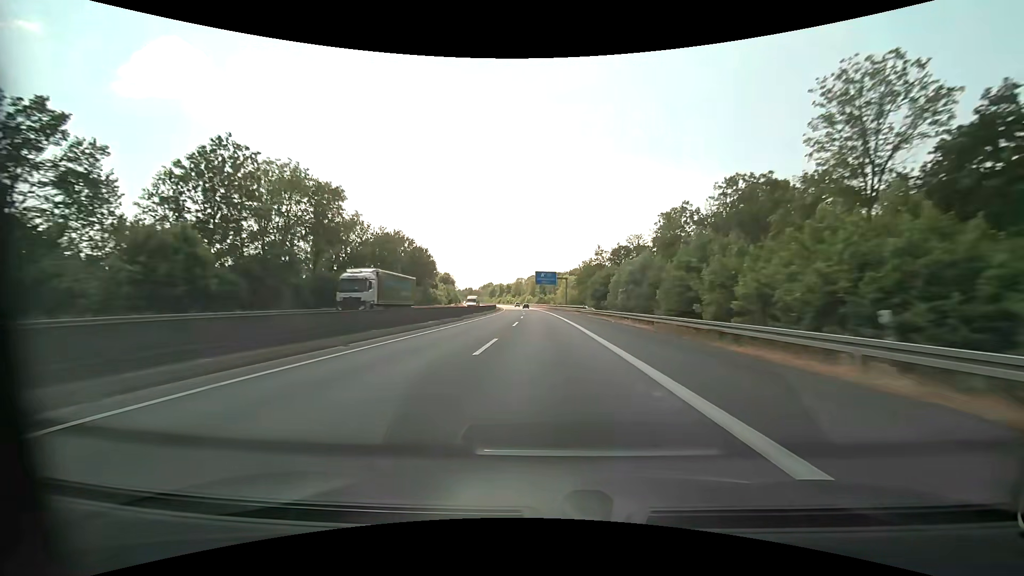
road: motorway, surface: asphalt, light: Day
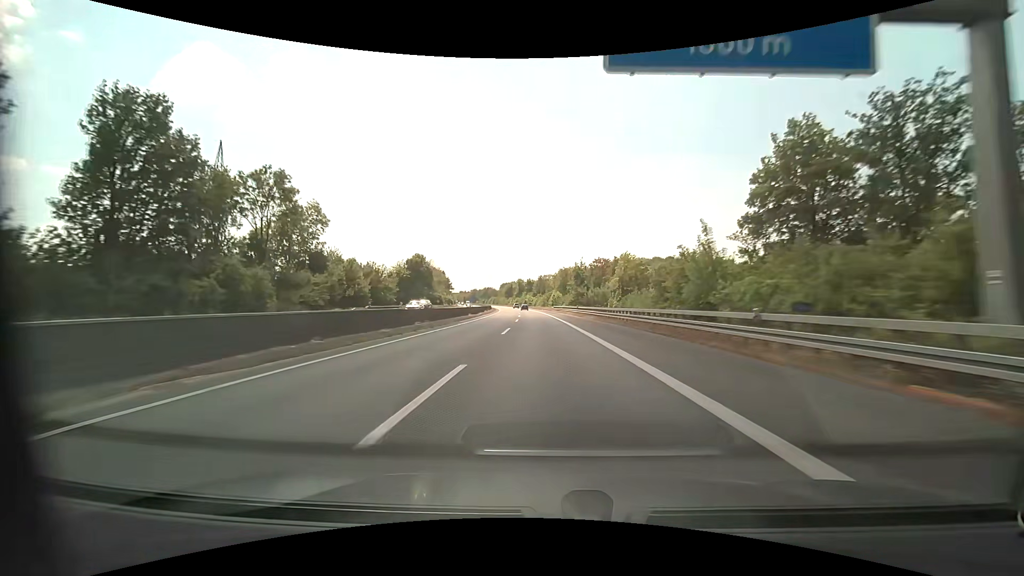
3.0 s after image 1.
(-2.8, +97.8) m; -3°
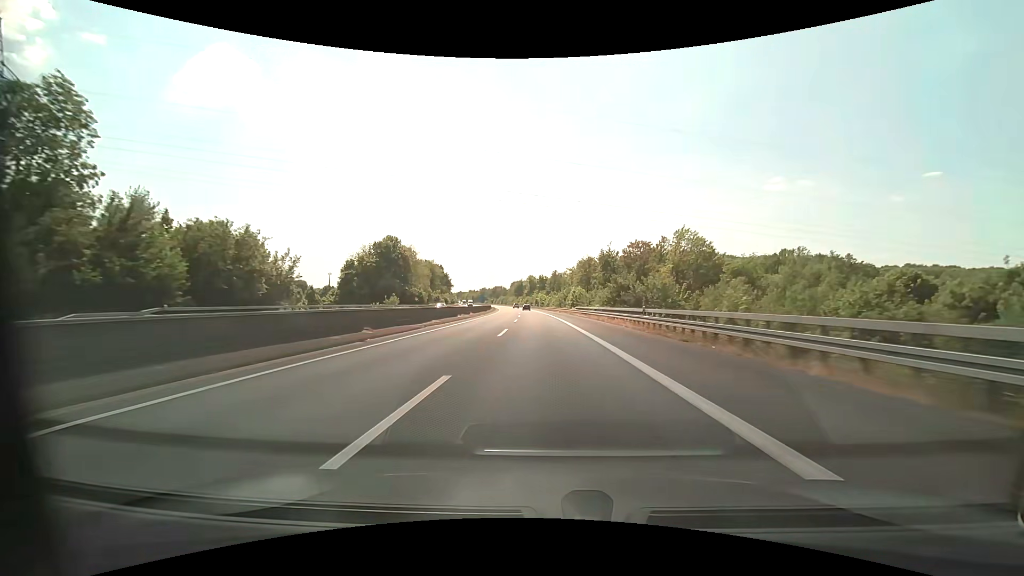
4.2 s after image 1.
(-0.5, +37.8) m; -2°
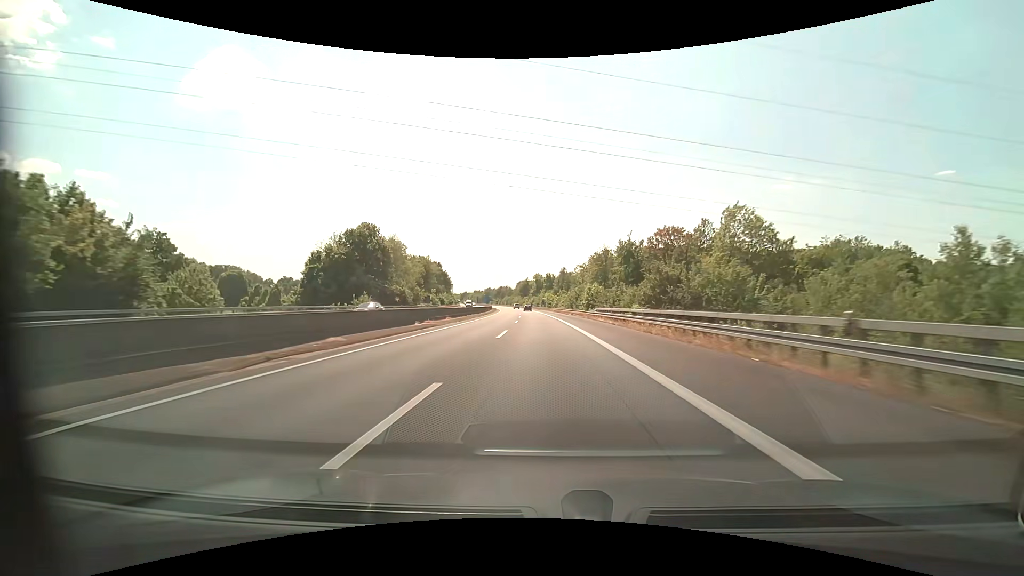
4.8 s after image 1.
(-0.1, +18.6) m; -1°
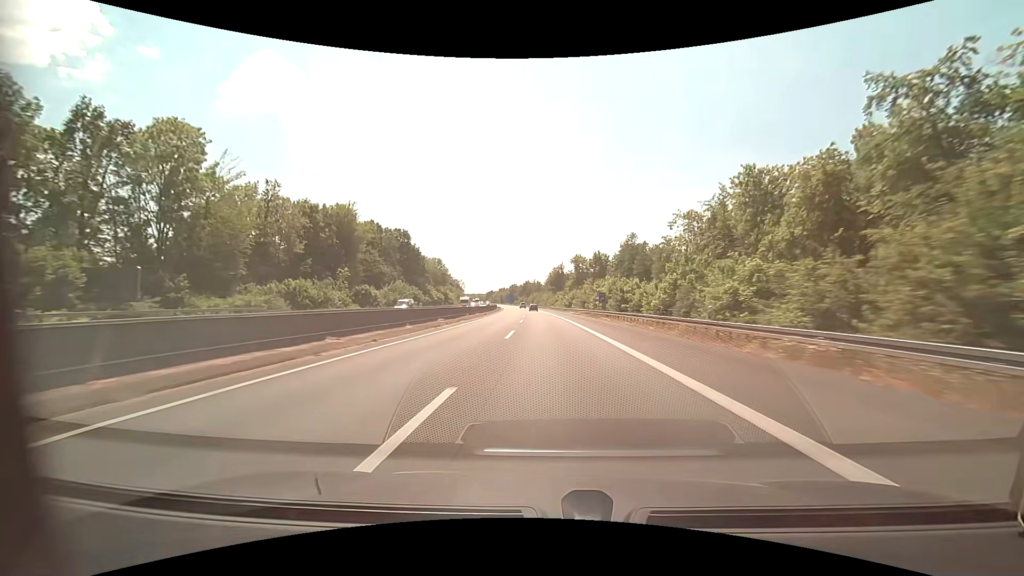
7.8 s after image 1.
(-3.1, +90.4) m; -4°
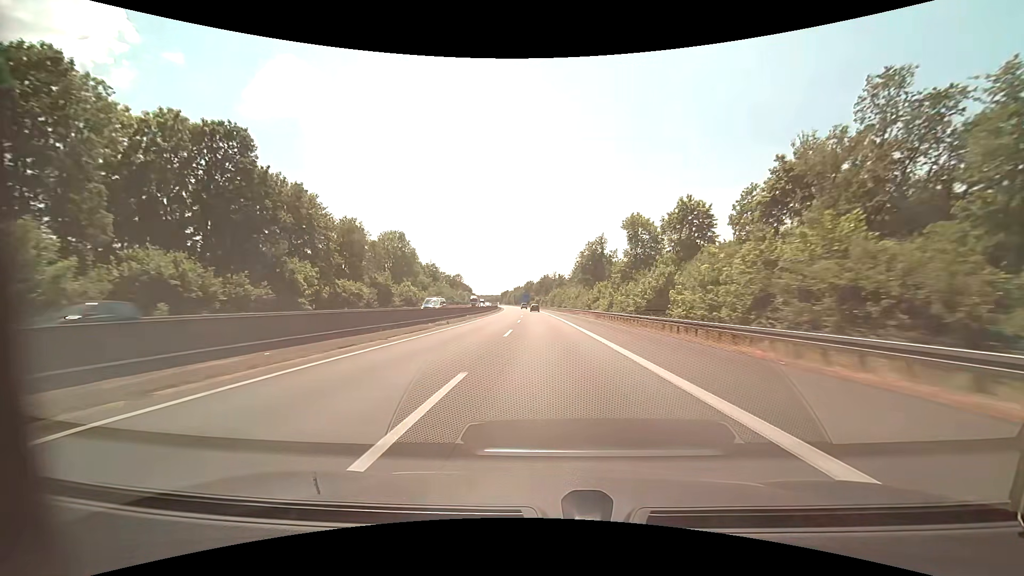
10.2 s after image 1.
(-1.4, +69.8) m; -2°
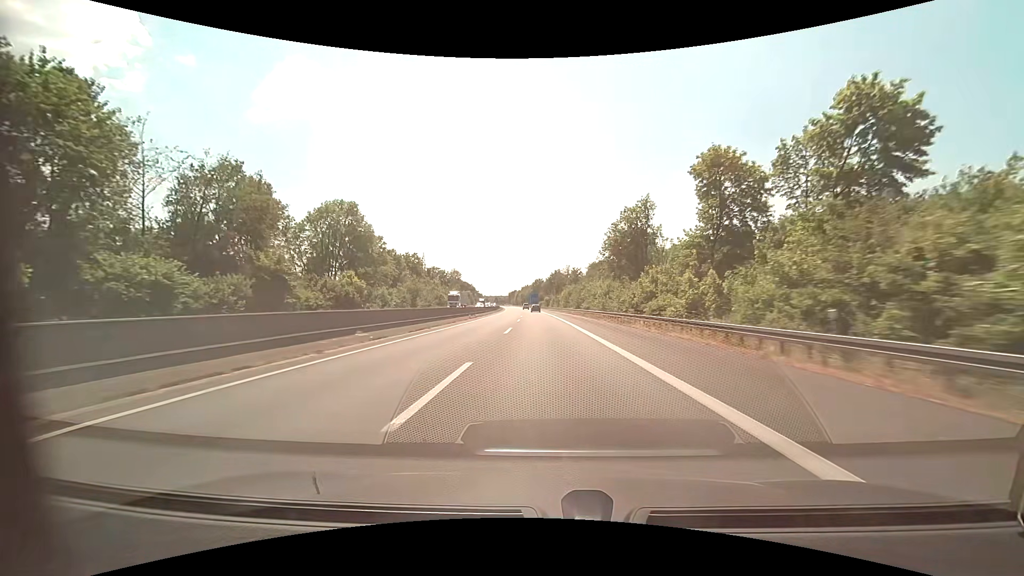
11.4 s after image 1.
(-0.3, +34.3) m; -1°
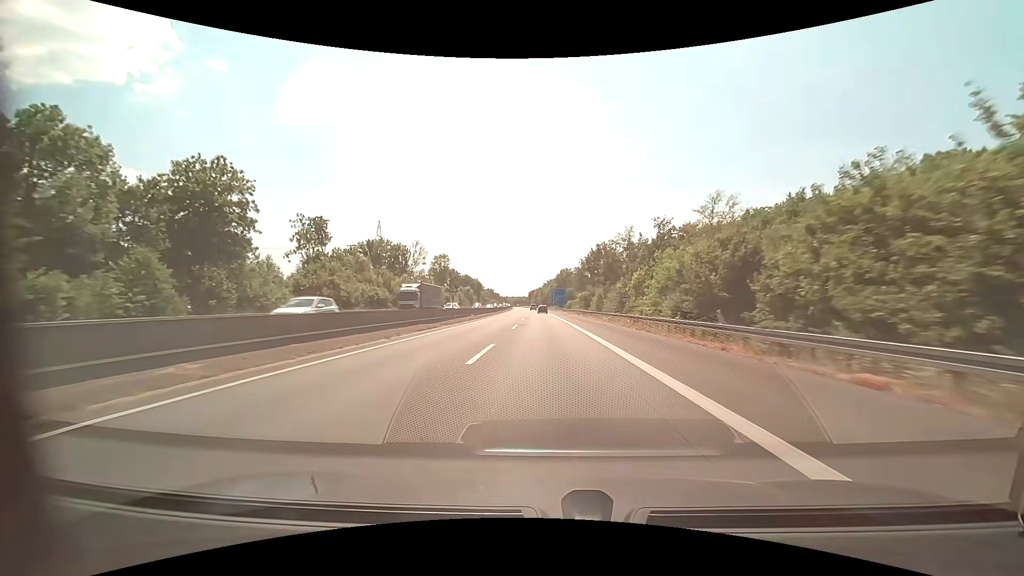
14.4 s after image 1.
(-2.1, +84.1) m; -3°
(0, +10) (0, +20) (0, +30) (0, +40) (-1, +50) (-1, +60) (-1, +70) (-1, +80) (-2, +90) (-2, +100) m
